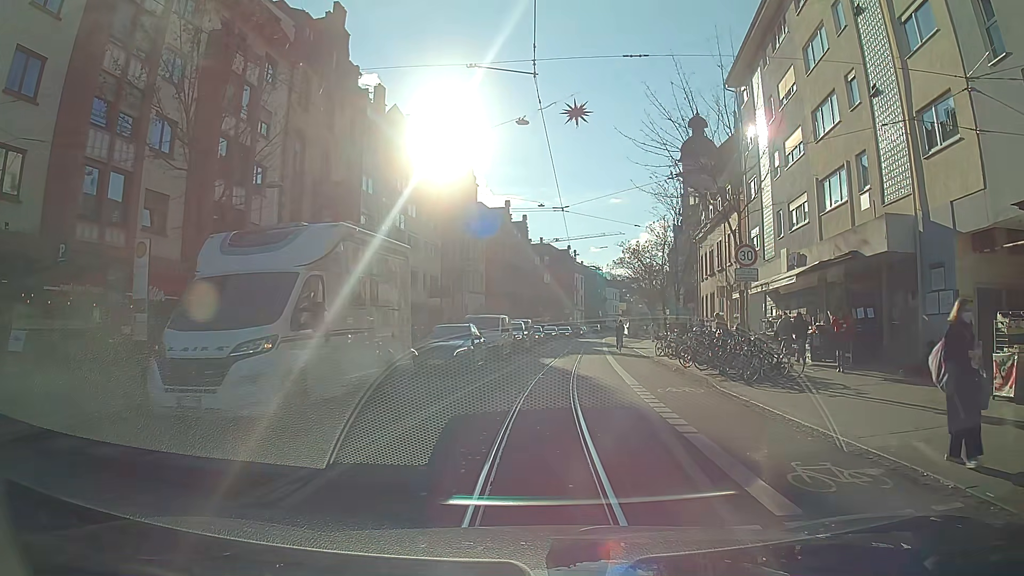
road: primary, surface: asphalt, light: Day
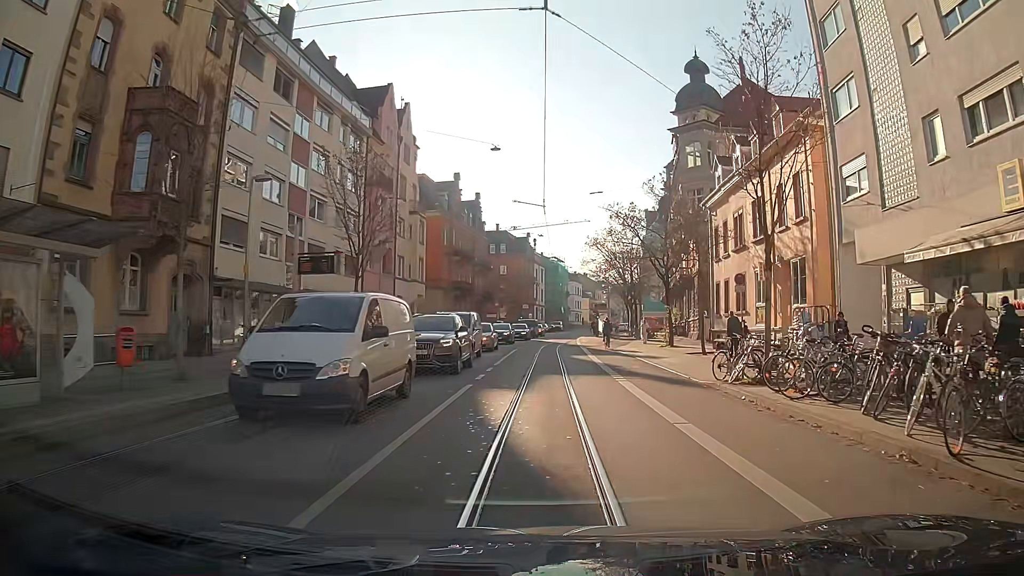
(+0.2, +16.1) m; +4°
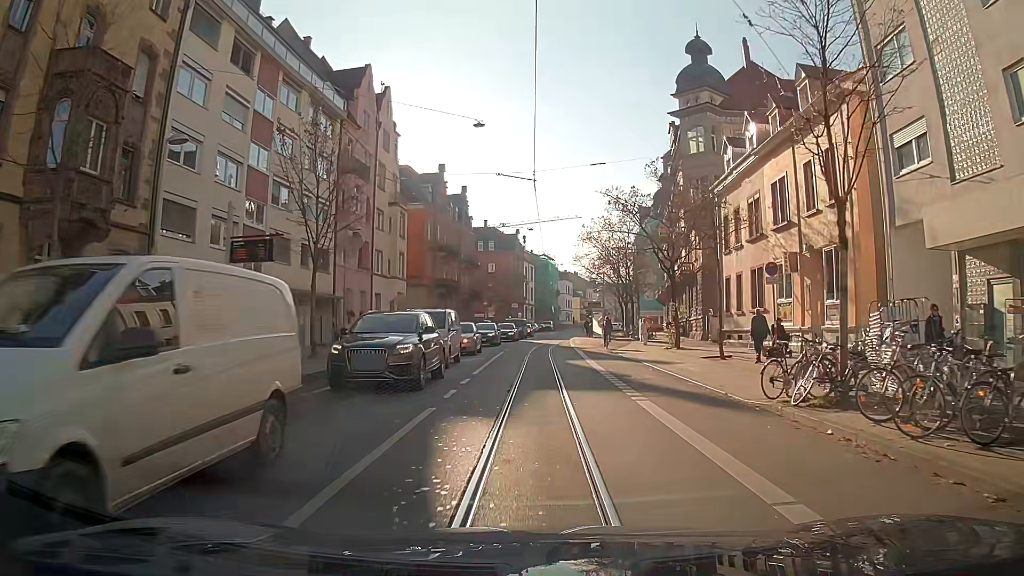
(0.0, +4.4) m; 0°
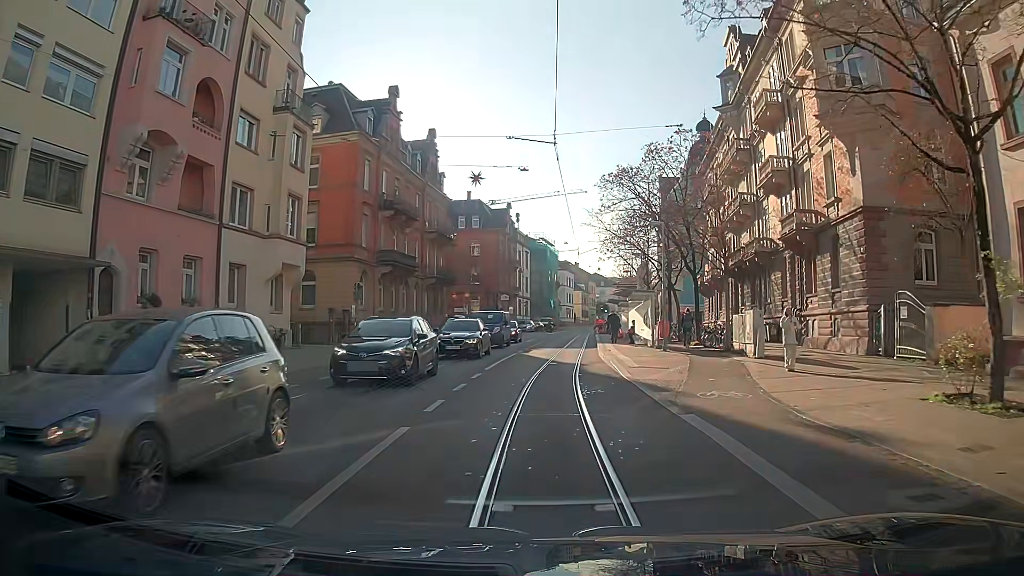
(-0.2, +25.2) m; -1°
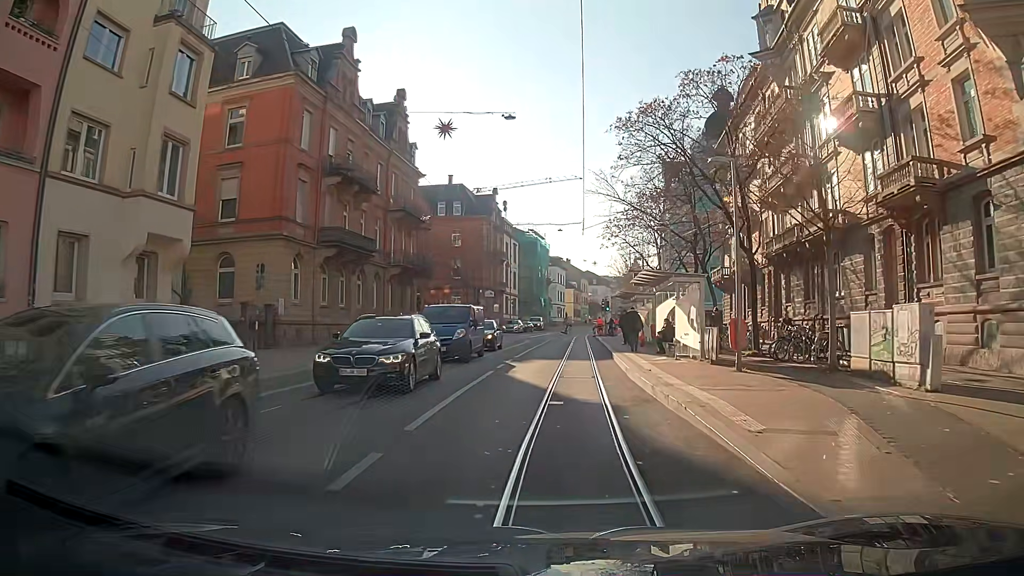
(+0.1, +10.9) m; +1°
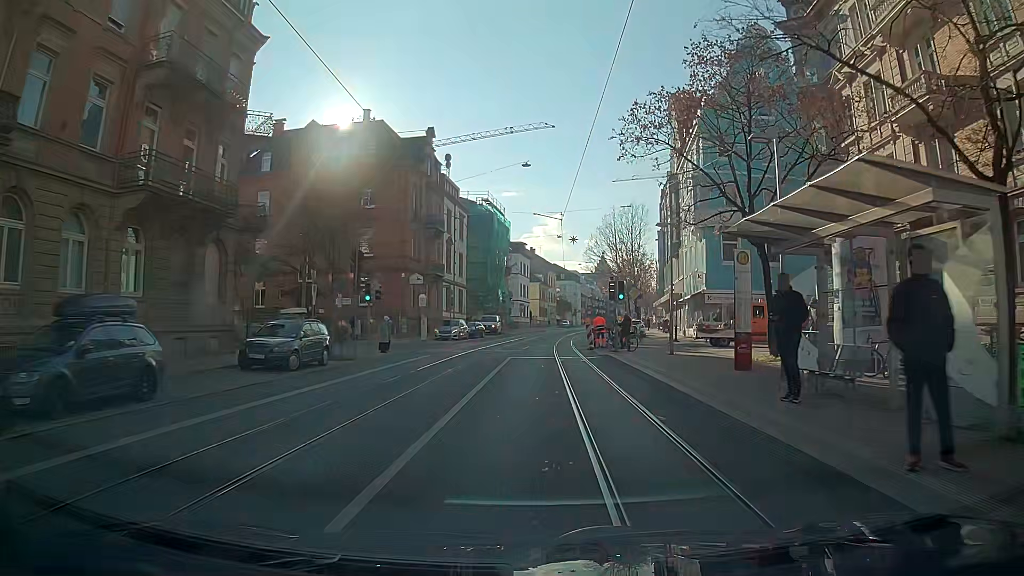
(+1.0, +28.7) m; +4°
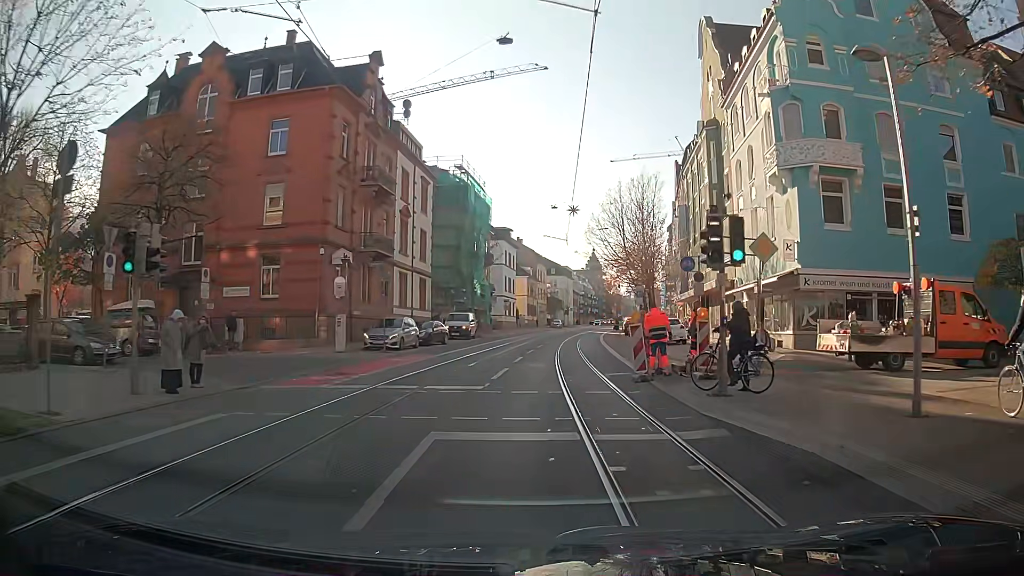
(+0.1, +18.2) m; +1°
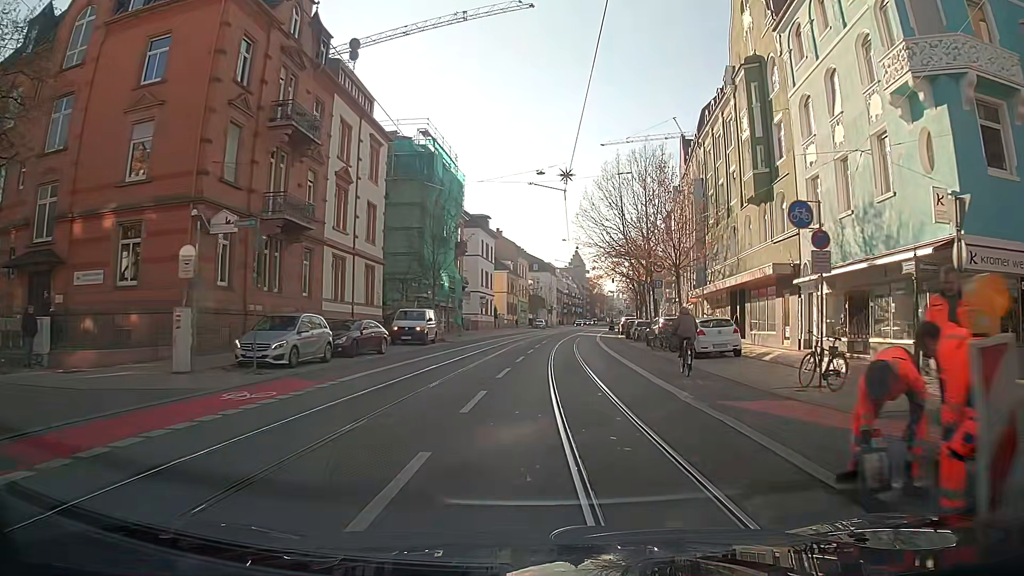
(+0.2, +12.6) m; +2°
